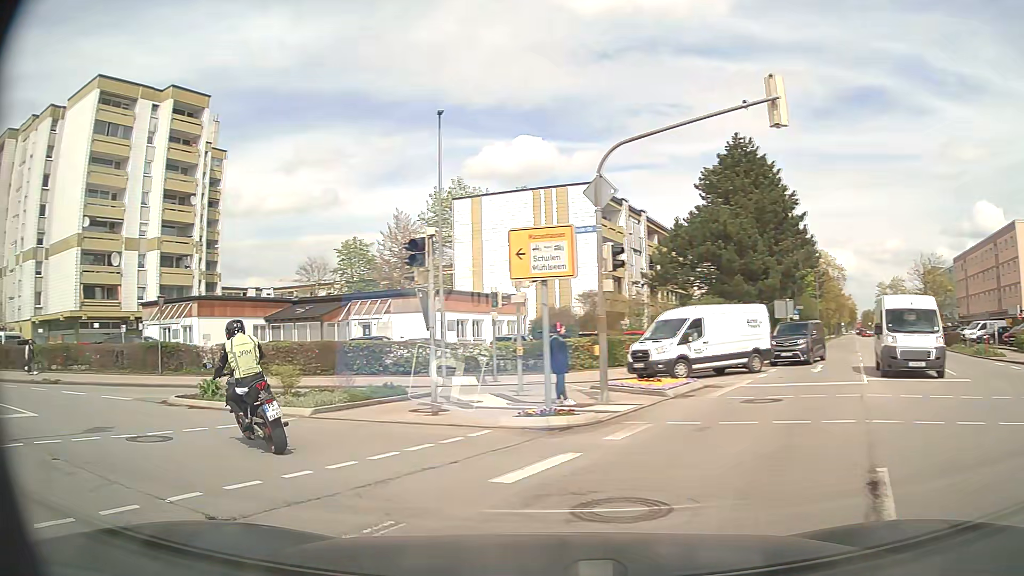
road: secondary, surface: asphalt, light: Day
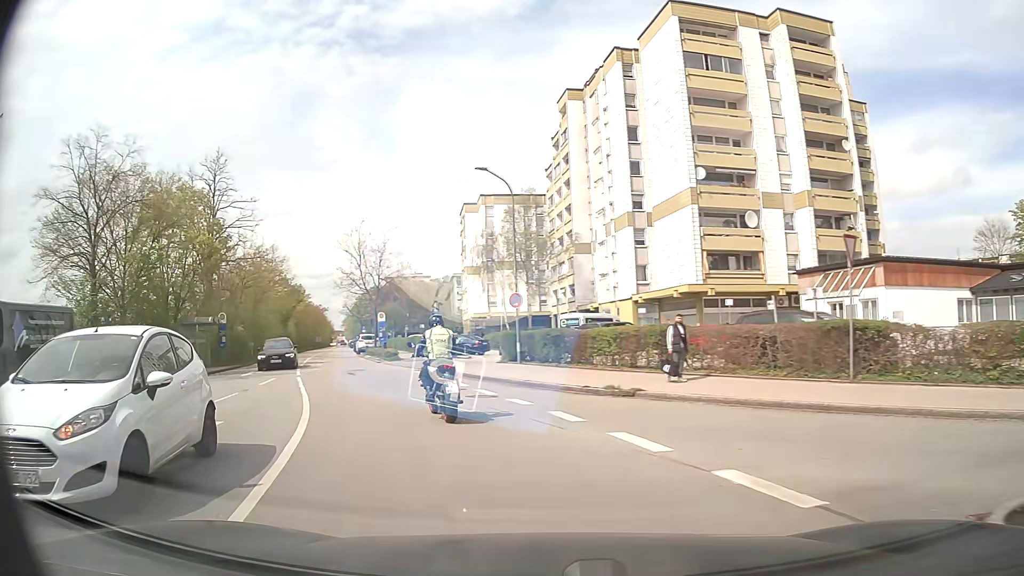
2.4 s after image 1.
(-6.6, +11.3) m; -55°
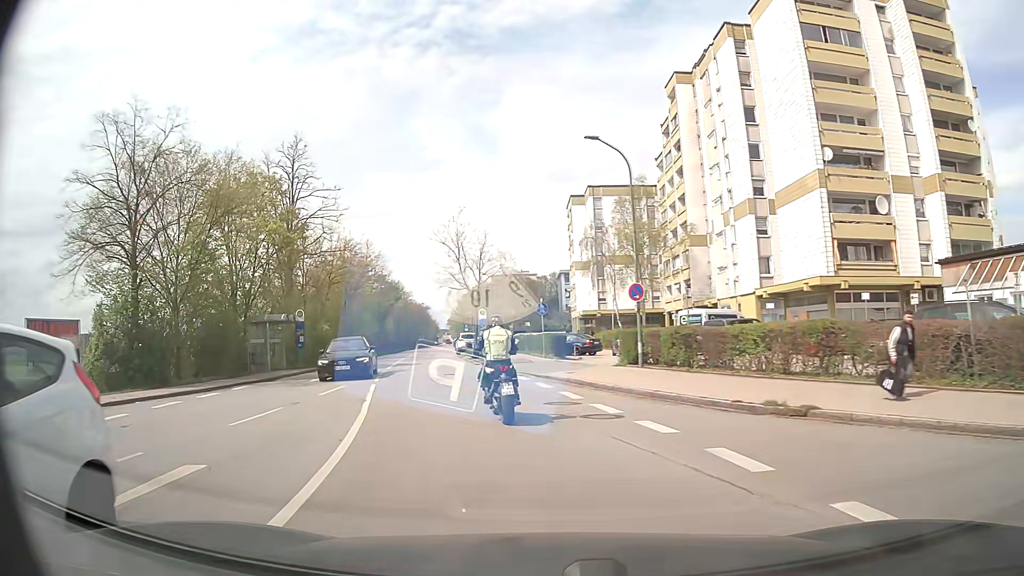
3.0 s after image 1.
(-0.4, +4.2) m; -10°
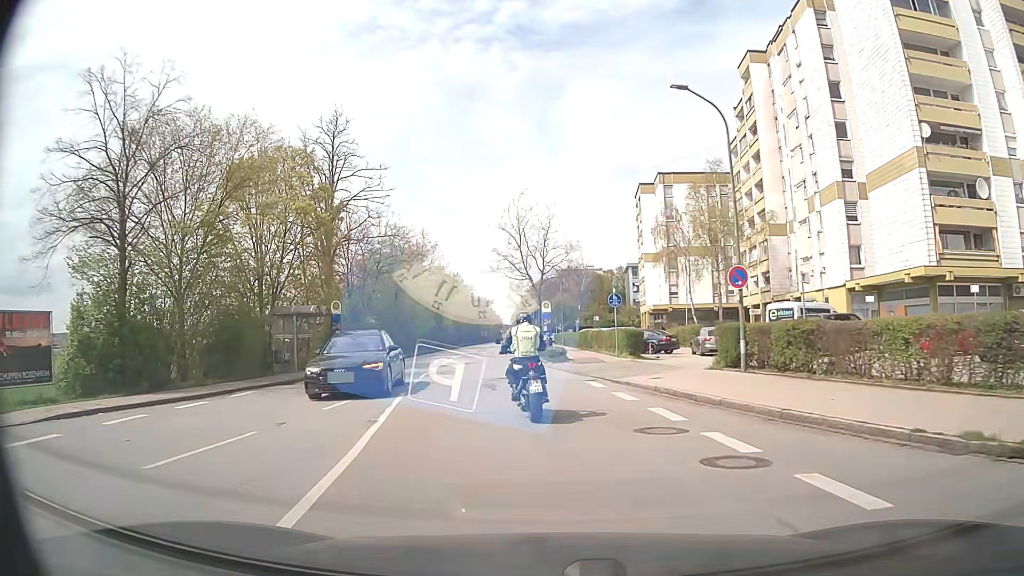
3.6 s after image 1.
(-0.3, +4.6) m; -6°
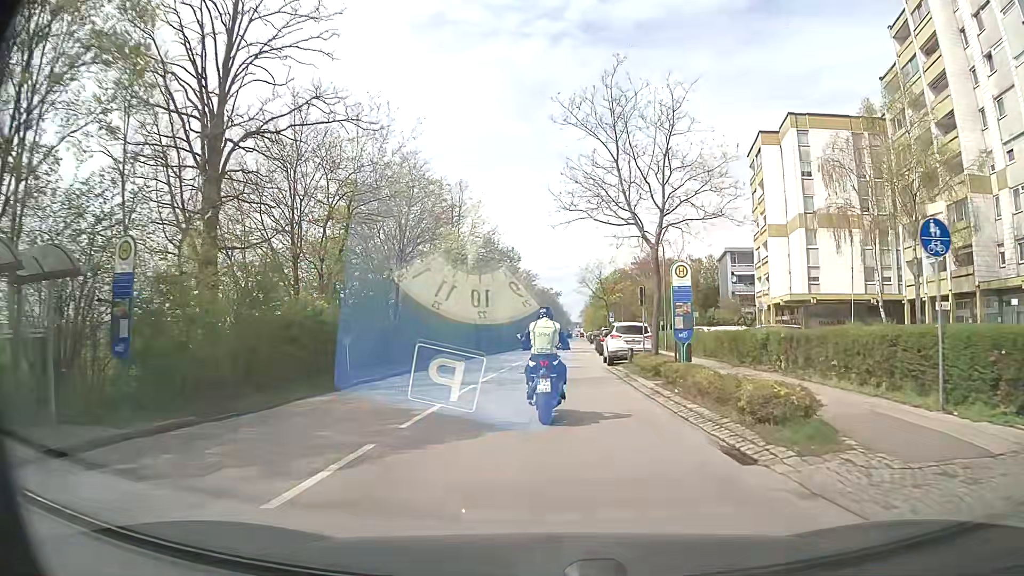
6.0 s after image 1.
(-1.7, +21.2) m; -6°
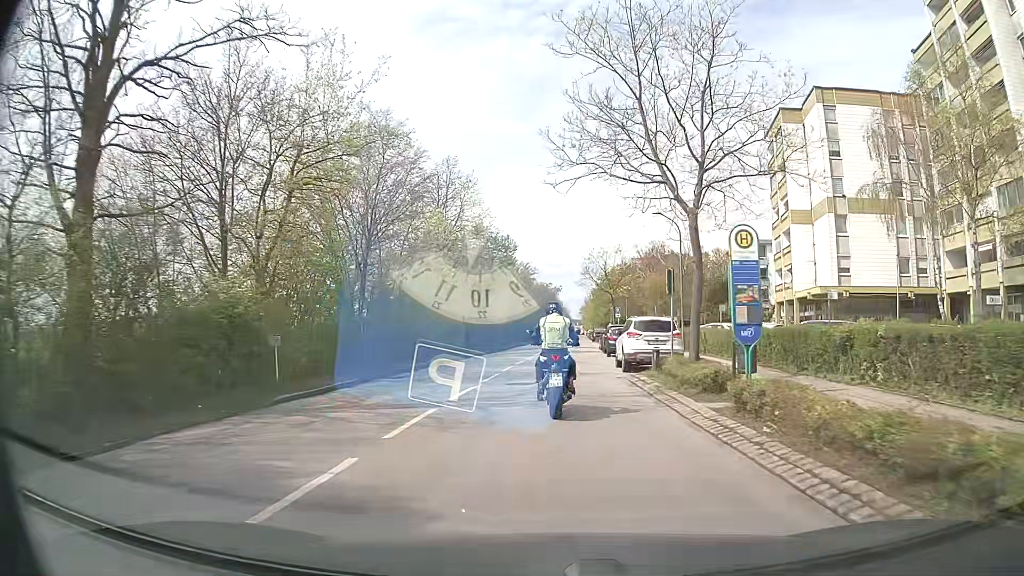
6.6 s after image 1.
(0.0, +5.7) m; 0°
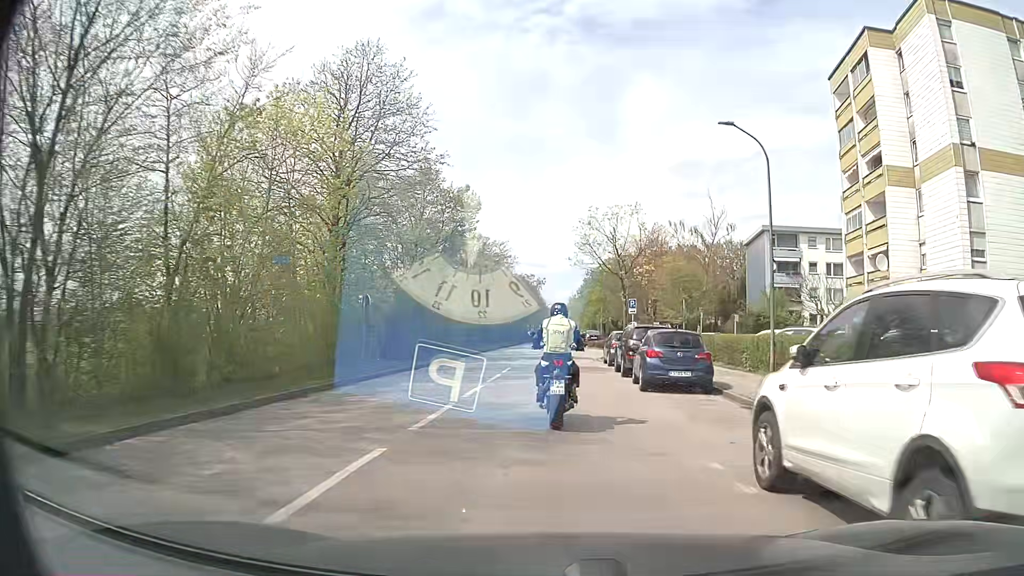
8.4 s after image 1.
(+0.3, +17.6) m; +2°
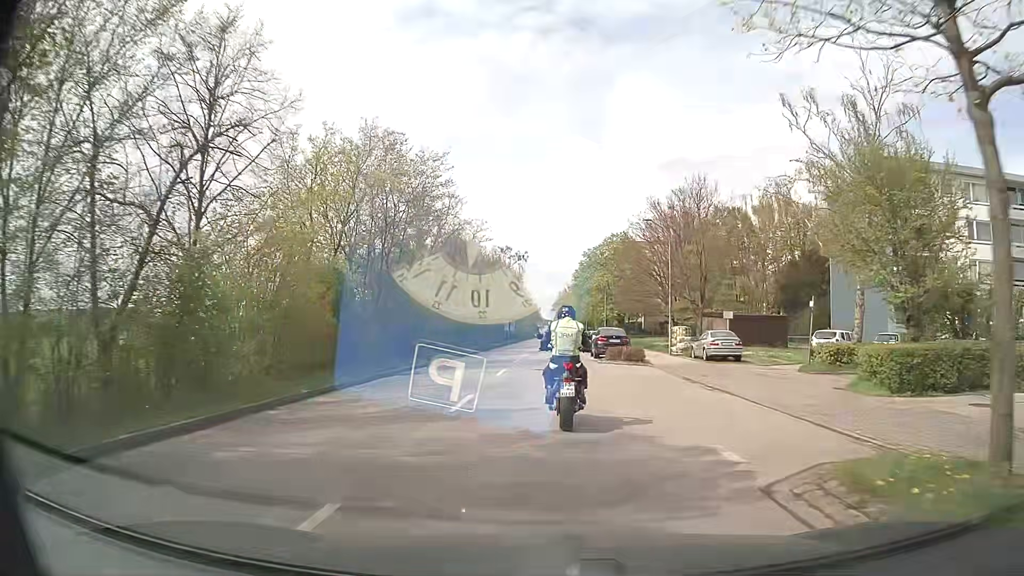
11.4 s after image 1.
(+0.4, +29.4) m; +1°
(0, +10) (0, +20) (0, +30) (0, +40) (0, +50) (0, +60) (0, +70) (0, +80) (+1, +90) (+1, +100) m
